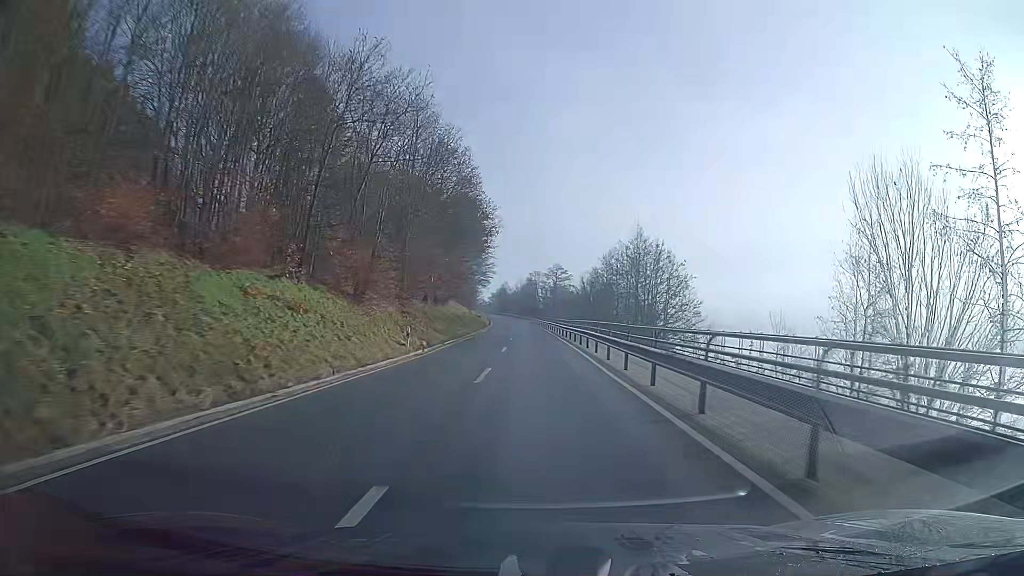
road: secondary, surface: asphalt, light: Day
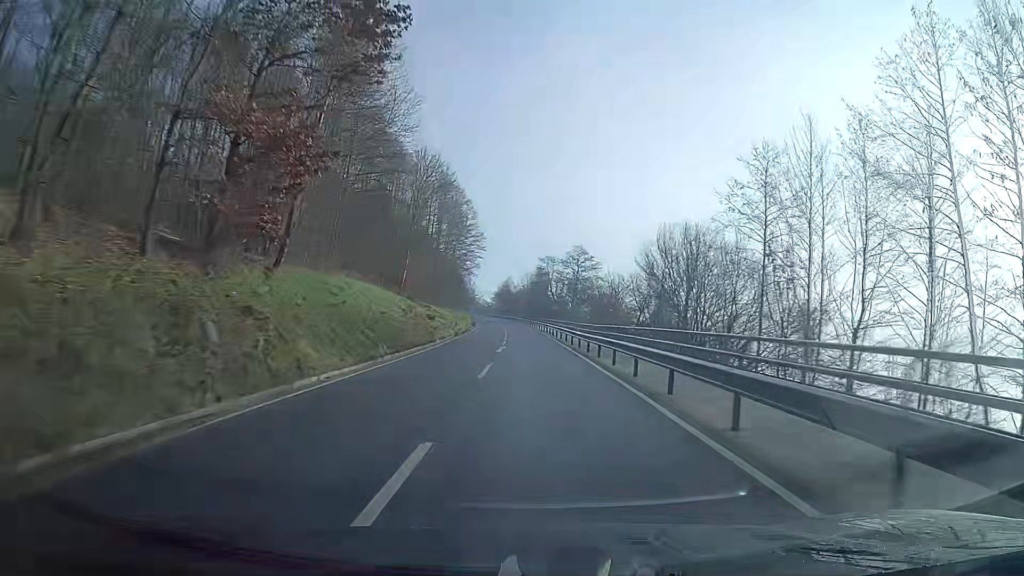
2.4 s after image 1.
(-0.2, +49.6) m; -1°
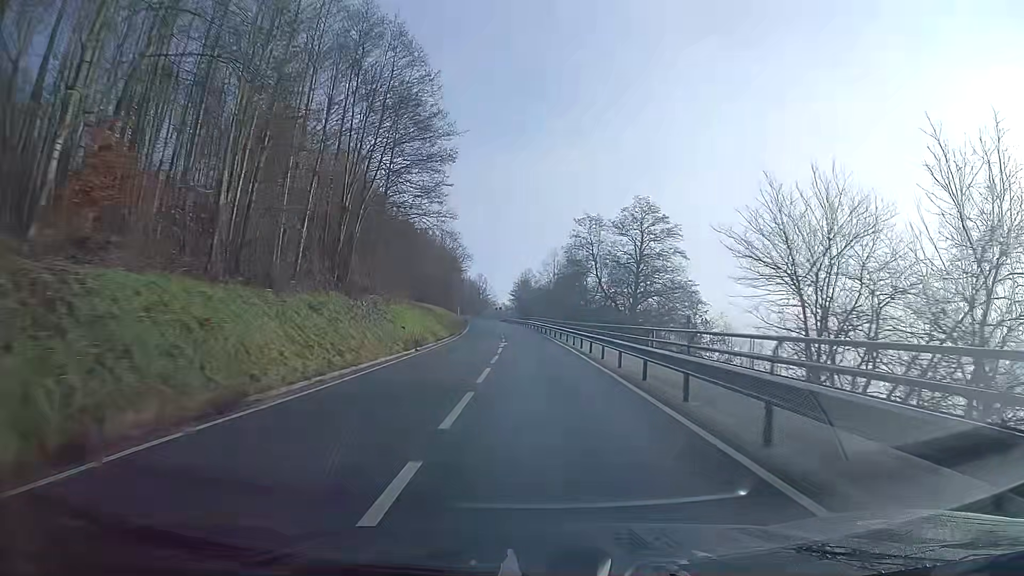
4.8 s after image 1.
(-0.8, +49.5) m; -2°
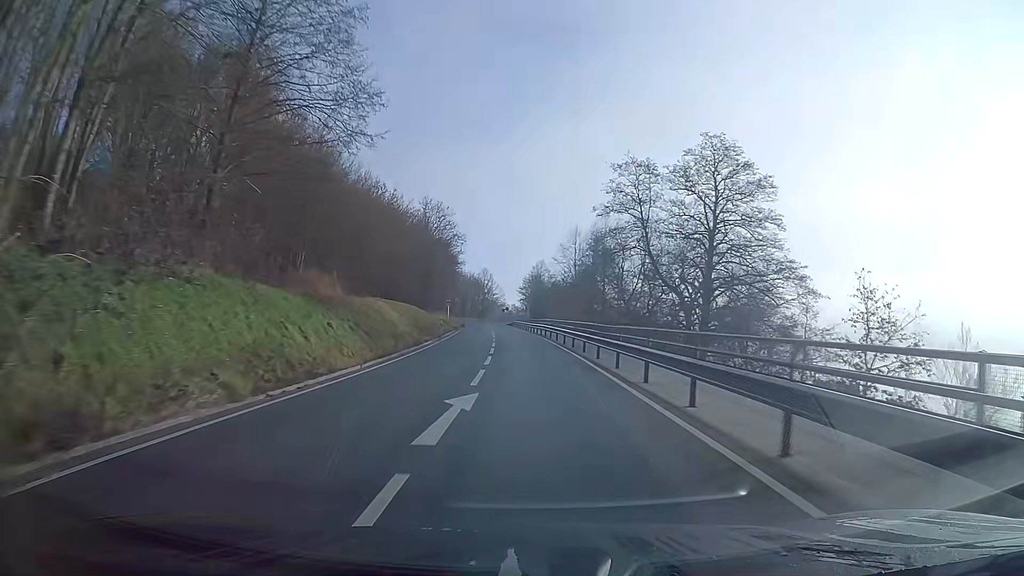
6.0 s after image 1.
(-0.2, +24.6) m; -1°
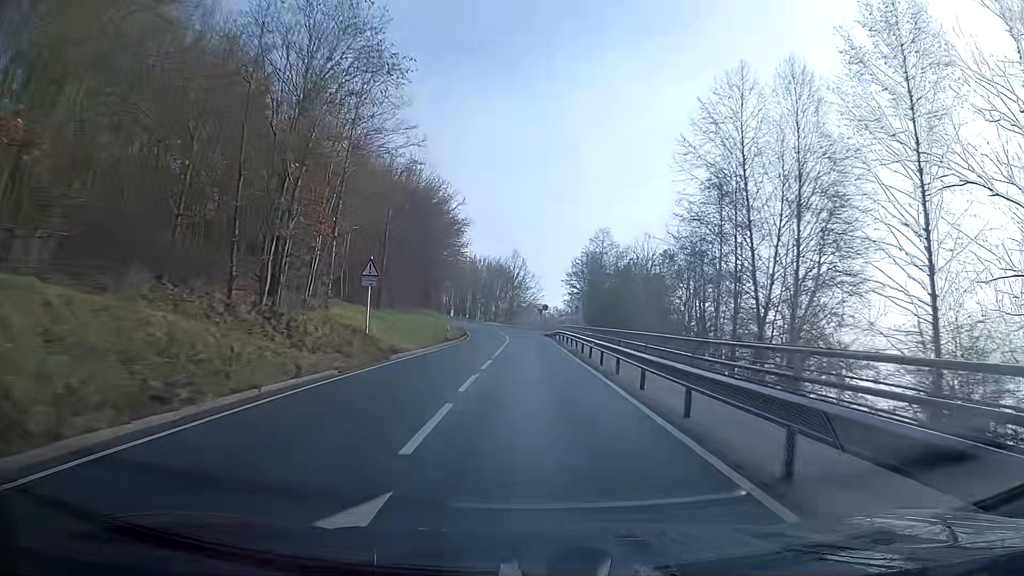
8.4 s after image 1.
(-1.5, +49.0) m; -3°
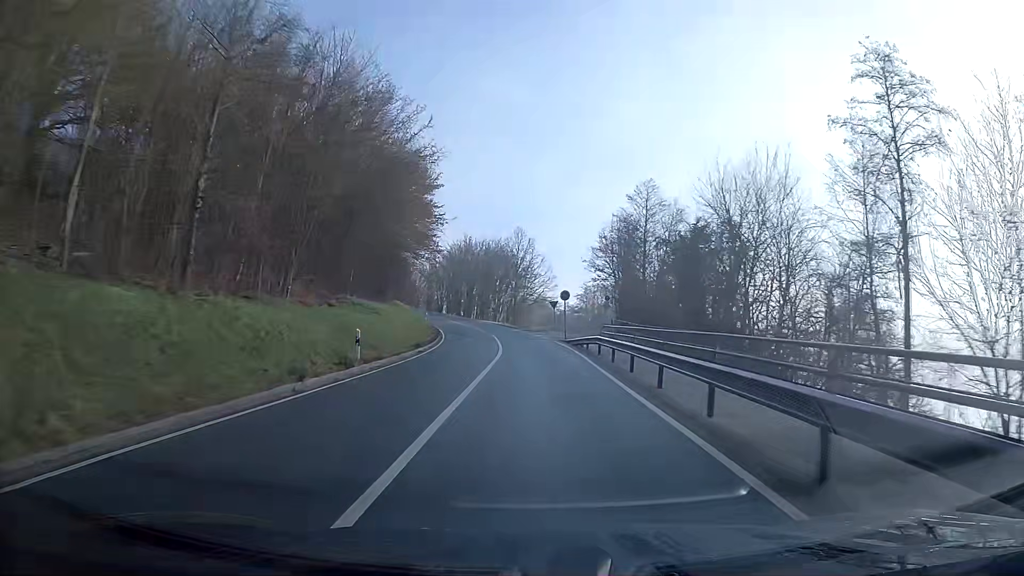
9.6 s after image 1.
(-0.2, +24.4) m; -1°
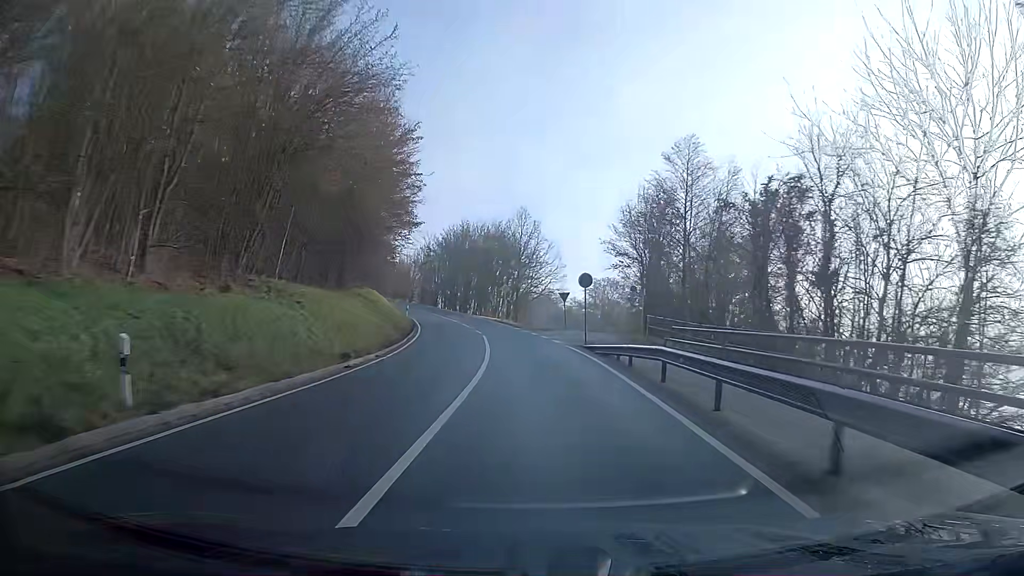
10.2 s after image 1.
(-0.1, +11.9) m; -1°
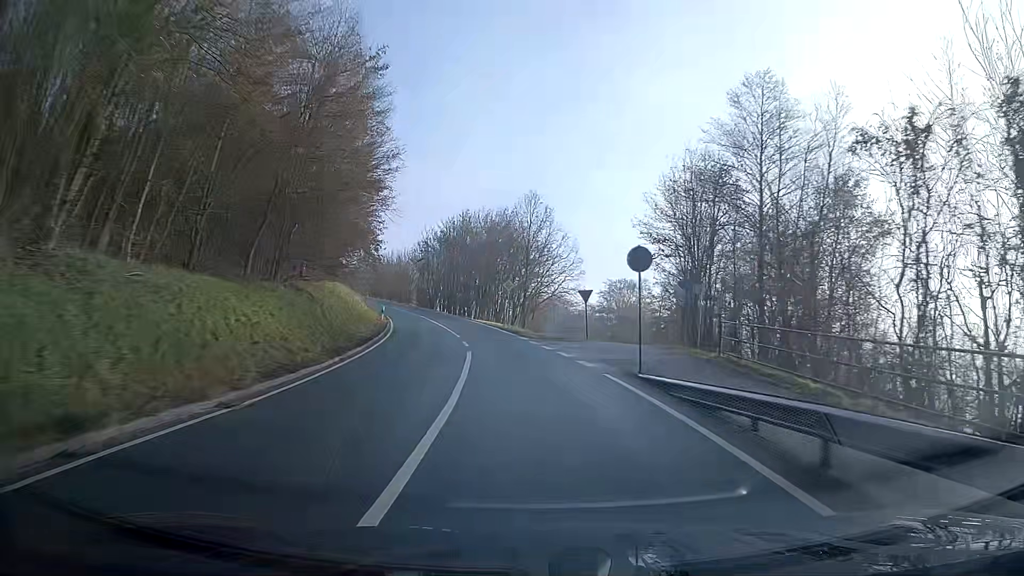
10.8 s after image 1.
(-0.1, +11.6) m; -2°
